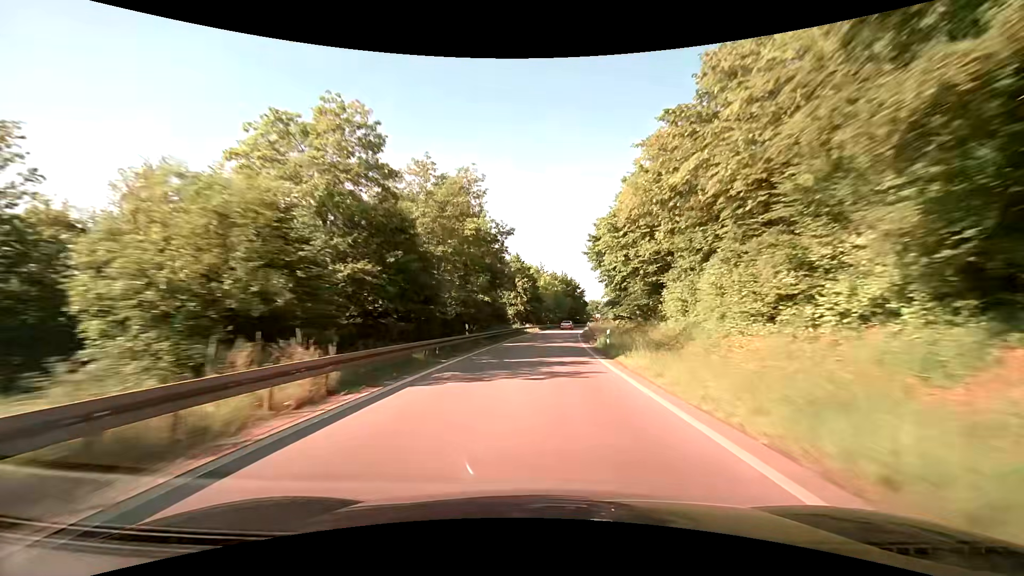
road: trunk_link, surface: asphalt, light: Day
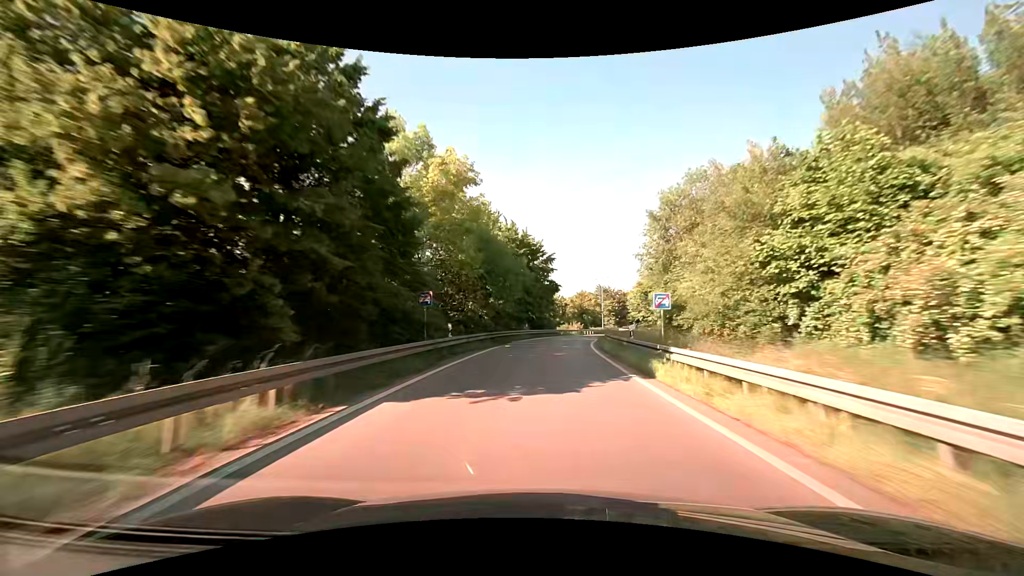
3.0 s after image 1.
(+2.9, +63.3) m; +7°
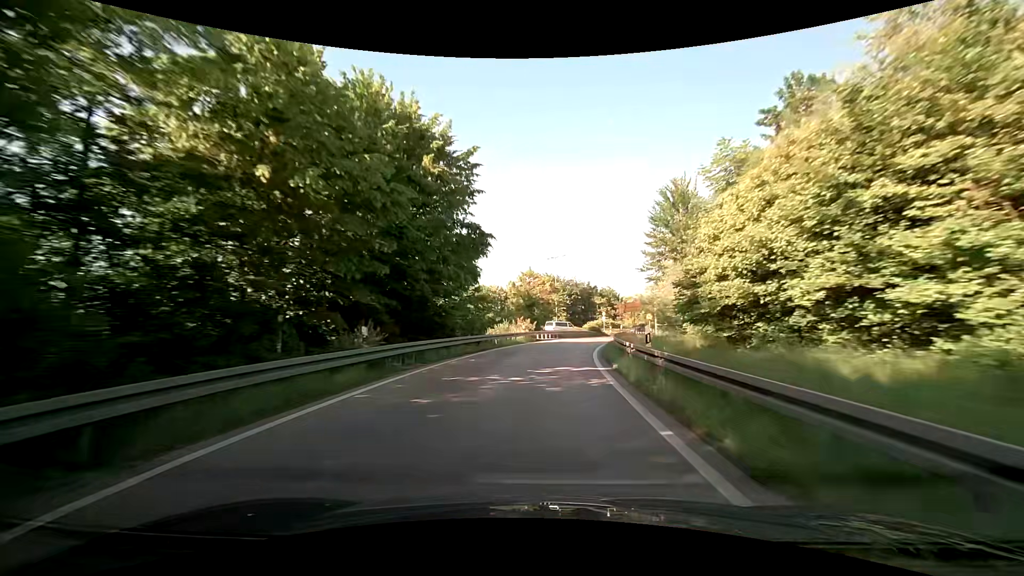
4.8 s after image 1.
(+1.8, +32.7) m; +6°
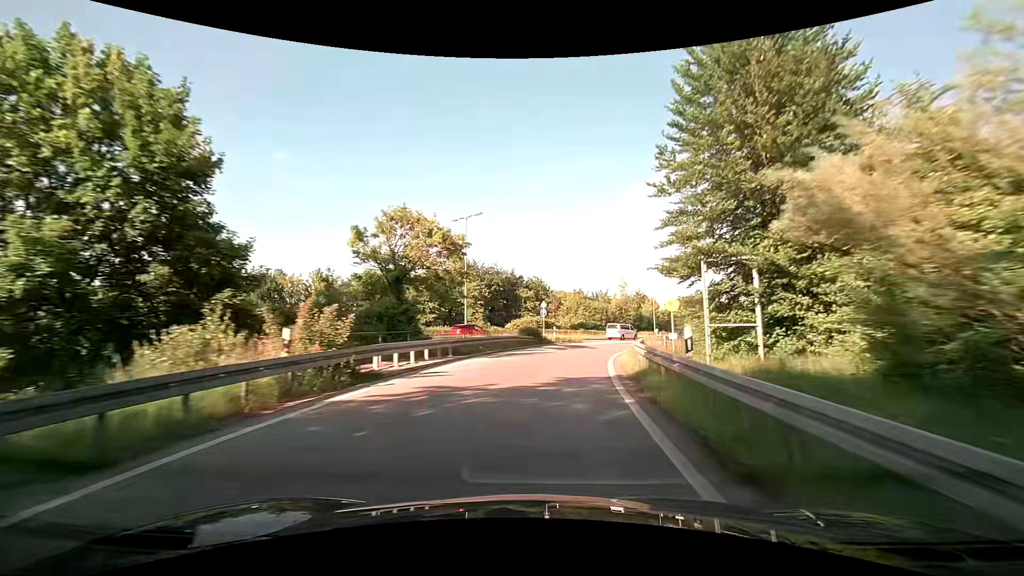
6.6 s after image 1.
(+2.1, +29.0) m; +9°
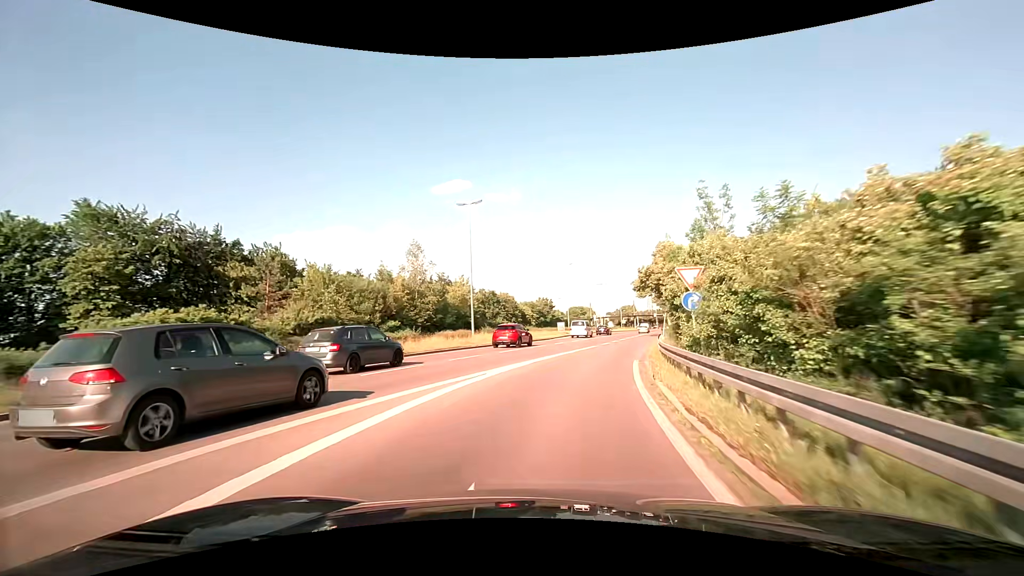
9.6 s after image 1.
(+7.5, +43.1) m; +22°
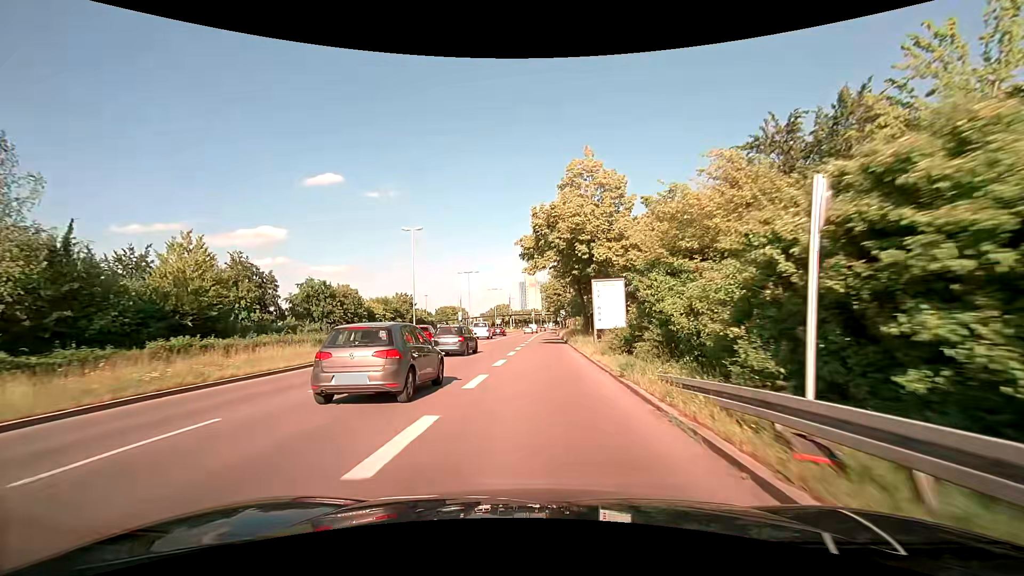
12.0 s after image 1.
(+4.8, +31.8) m; +14°
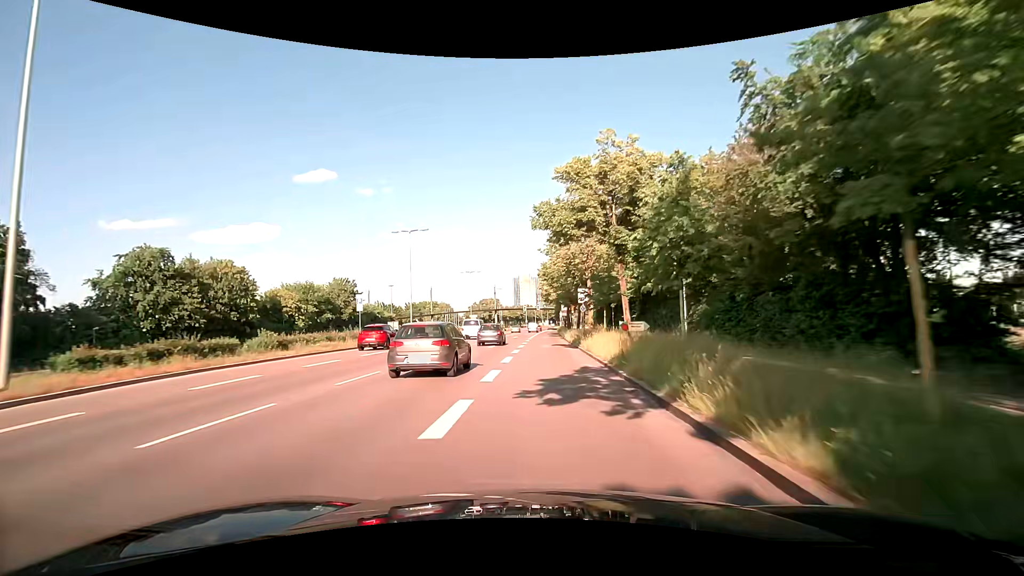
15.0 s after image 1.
(+0.3, +41.6) m; +1°
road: primary
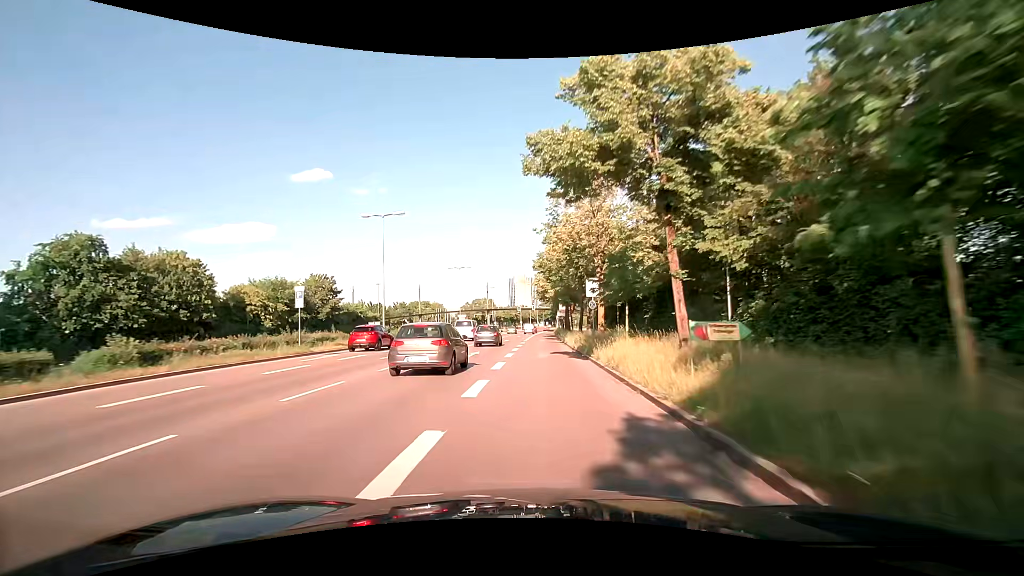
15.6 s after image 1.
(0.0, +8.4) m; +1°
(0, +10) (0, +20) (0, +30) (0, +40) (0, +50) (0, +60) (0, +70) (+1, +80) (+1, +90) (+1, +100) m
